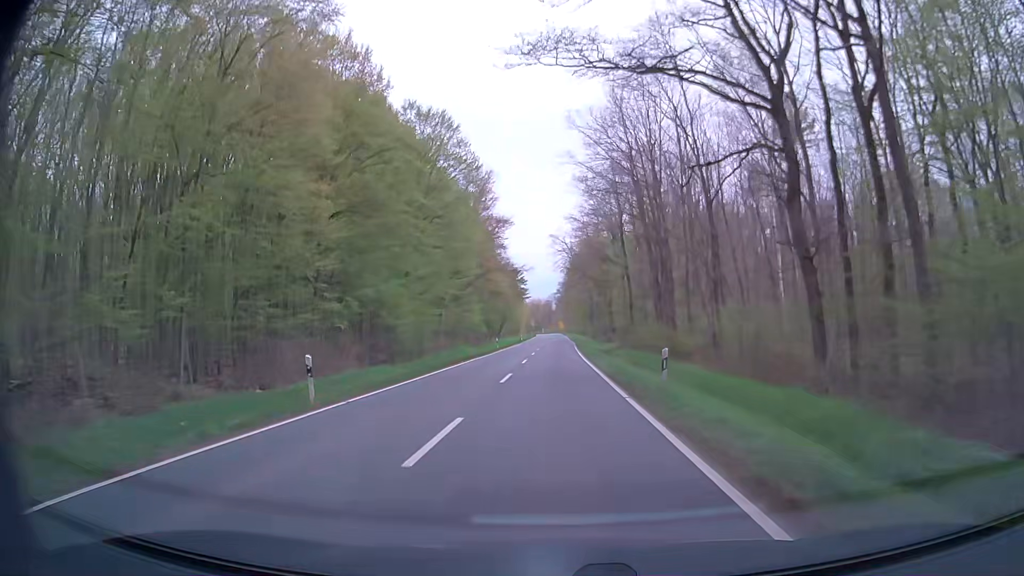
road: secondary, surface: asphalt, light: Day
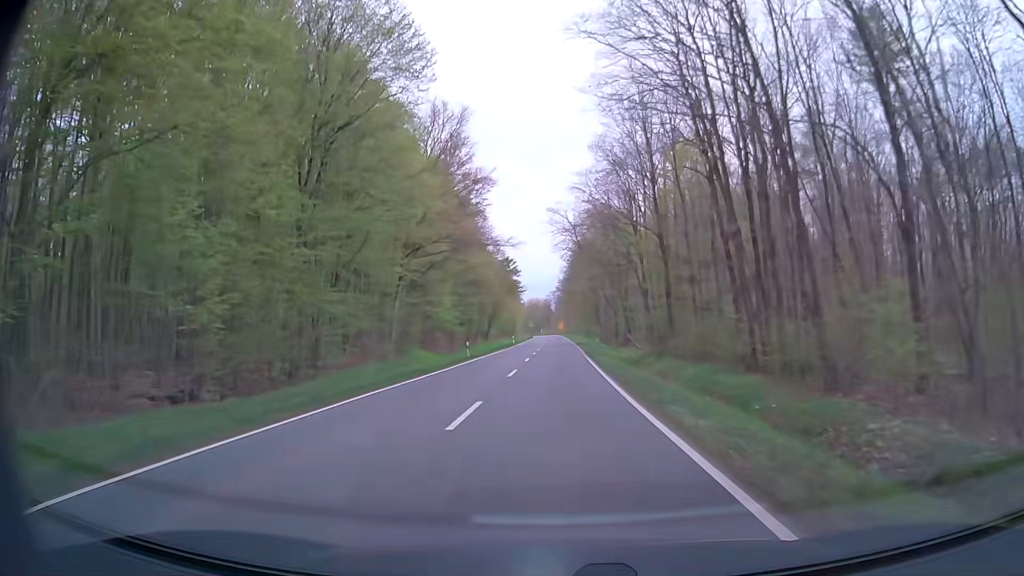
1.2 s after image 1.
(0.0, +21.5) m; 0°
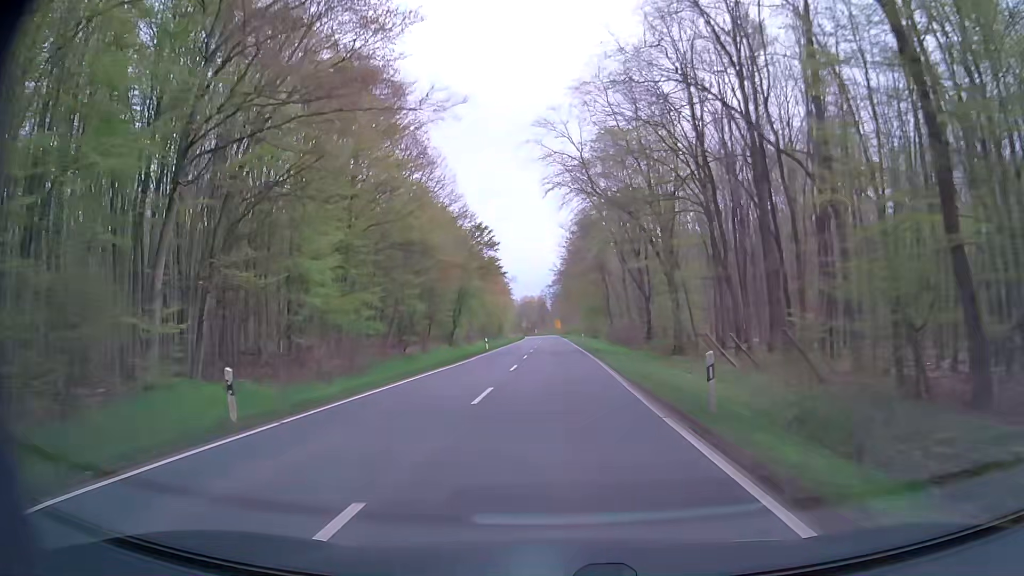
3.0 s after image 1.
(-0.1, +32.2) m; 0°
(0, +10) (0, +20) (0, +30) (0, +40) (0, +50) (0, +60) (0, +70) (0, +80) (0, +90) (0, +100) m
